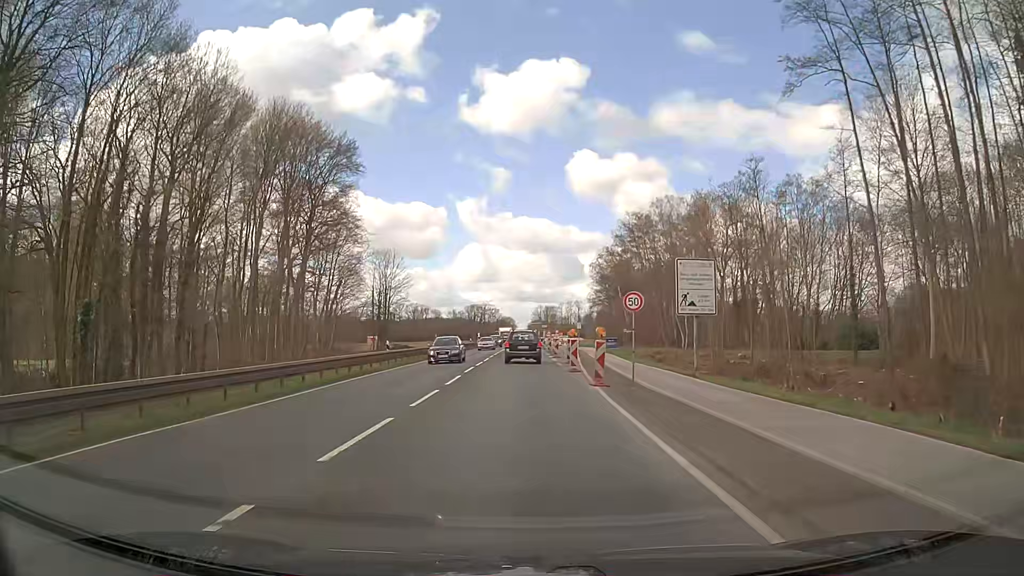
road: primary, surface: asphalt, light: Day
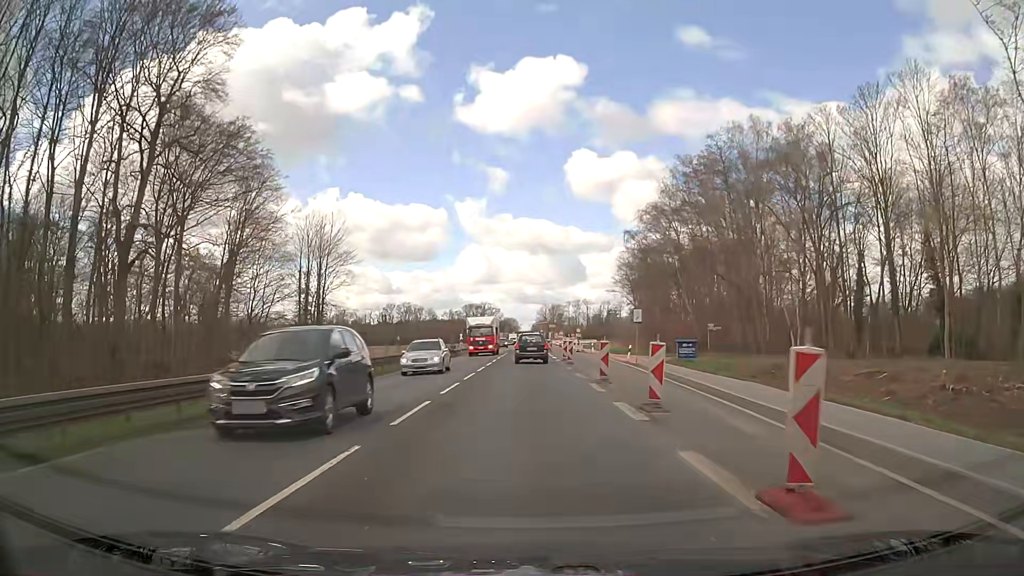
(-0.2, +39.1) m; 0°
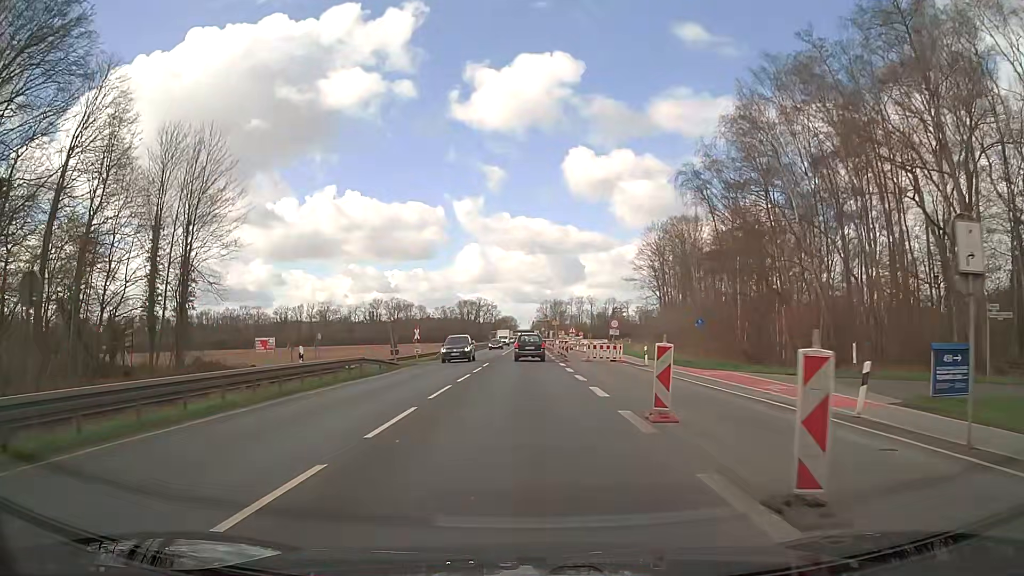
(0.0, +31.6) m; 0°
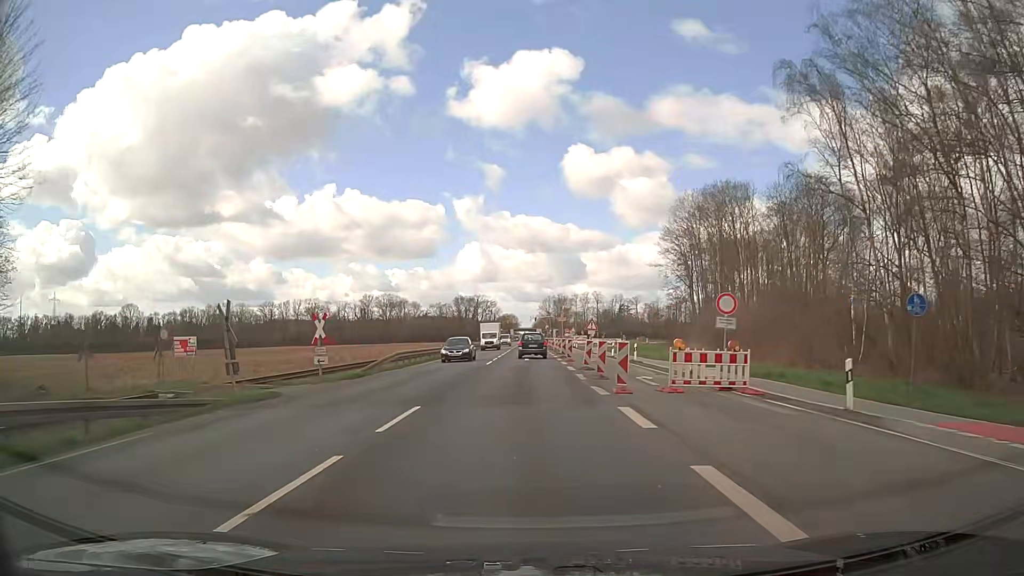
(-0.1, +23.8) m; -1°
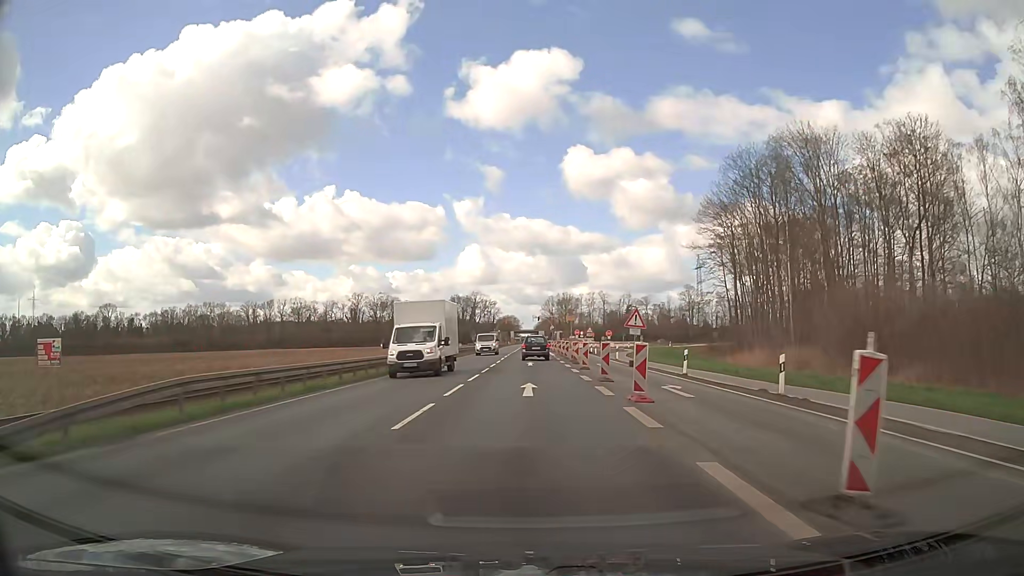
(+0.1, +23.9) m; 0°
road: trunk
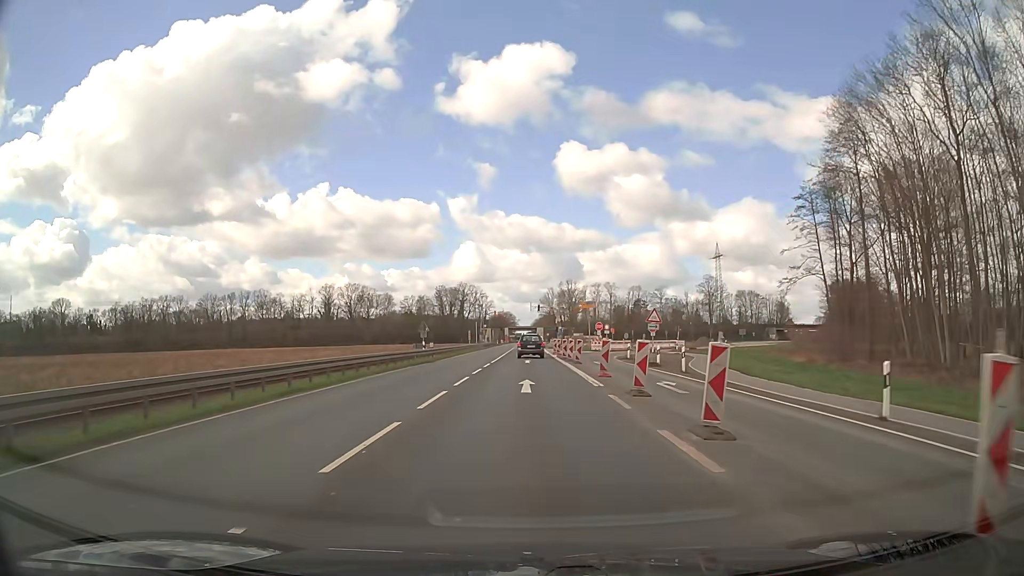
(+0.1, +39.8) m; 0°
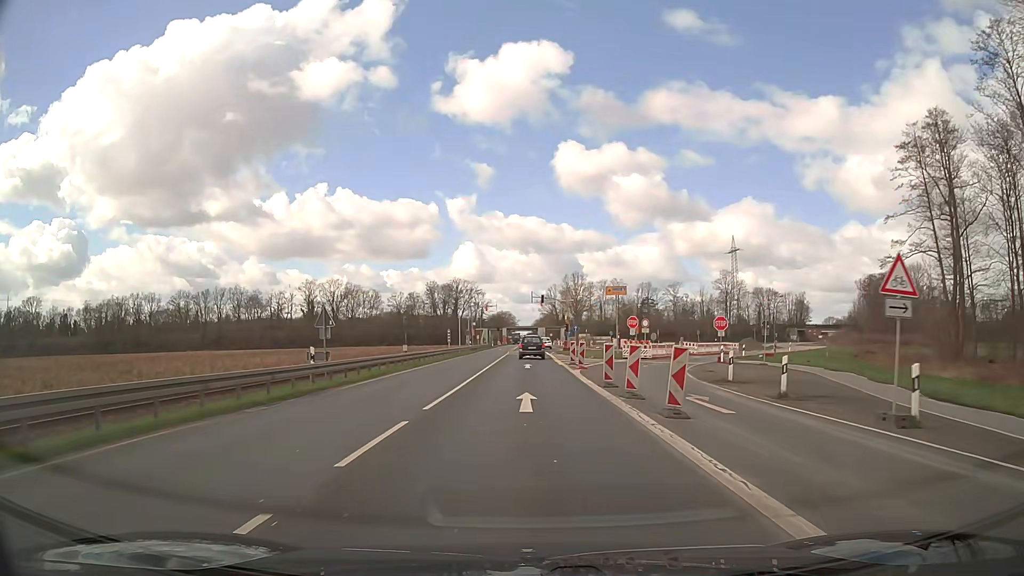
(0.0, +23.8) m; 0°
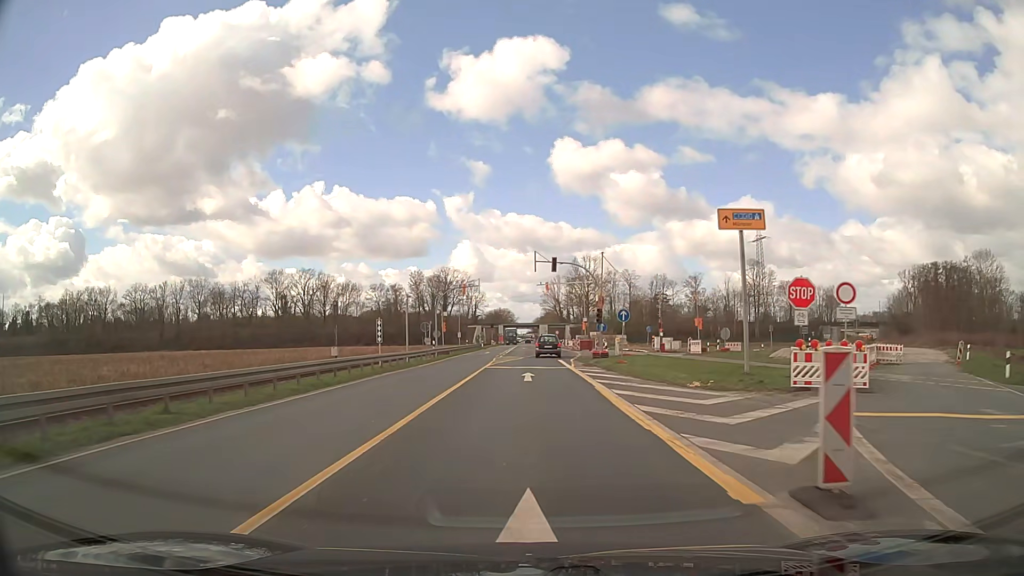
(0.0, +31.7) m; 0°
(0, +10) (0, +20) (0, +30) (+1, +40) (+2, +50) (+2, +60) (+3, +70) (+3, +80) (+3, +90) (+2, +100) m
